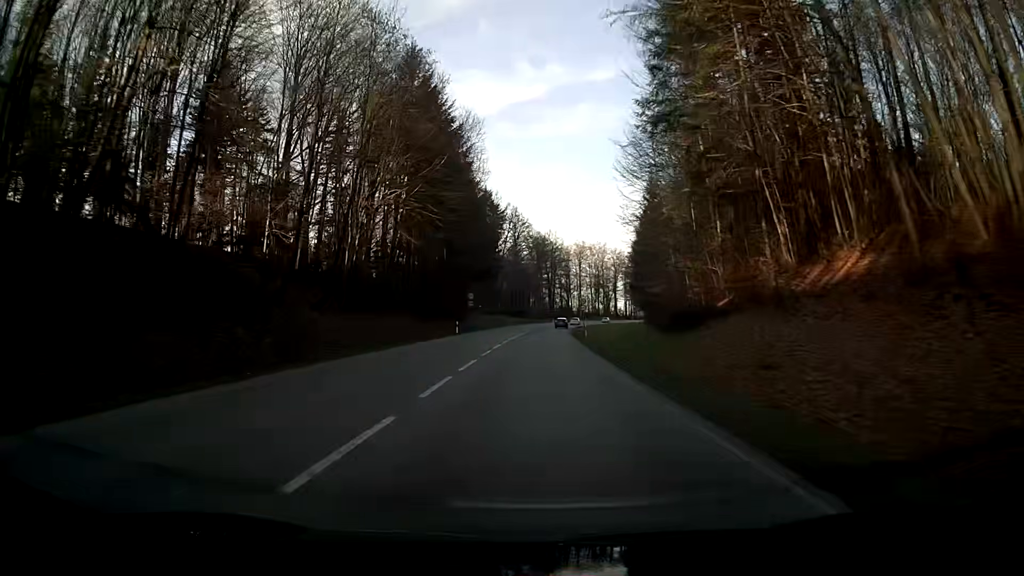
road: secondary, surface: asphalt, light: Day
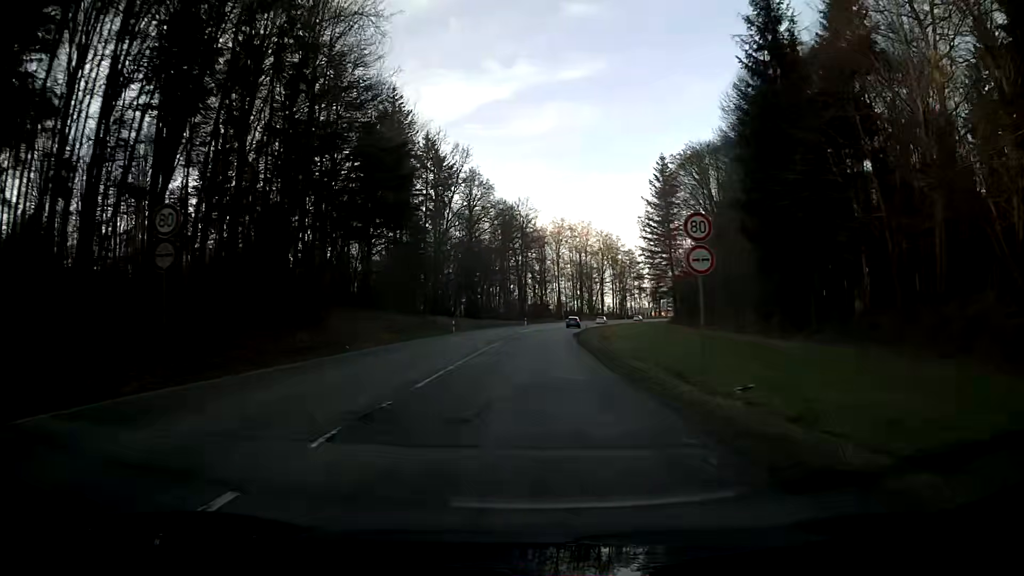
(+1.1, +53.4) m; +3°
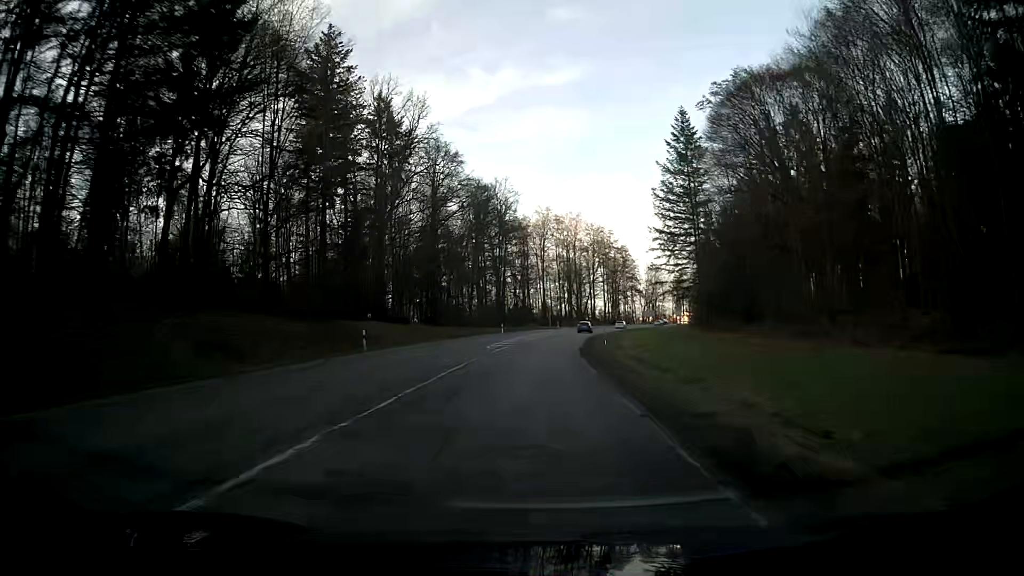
(+0.3, +25.9) m; +1°
